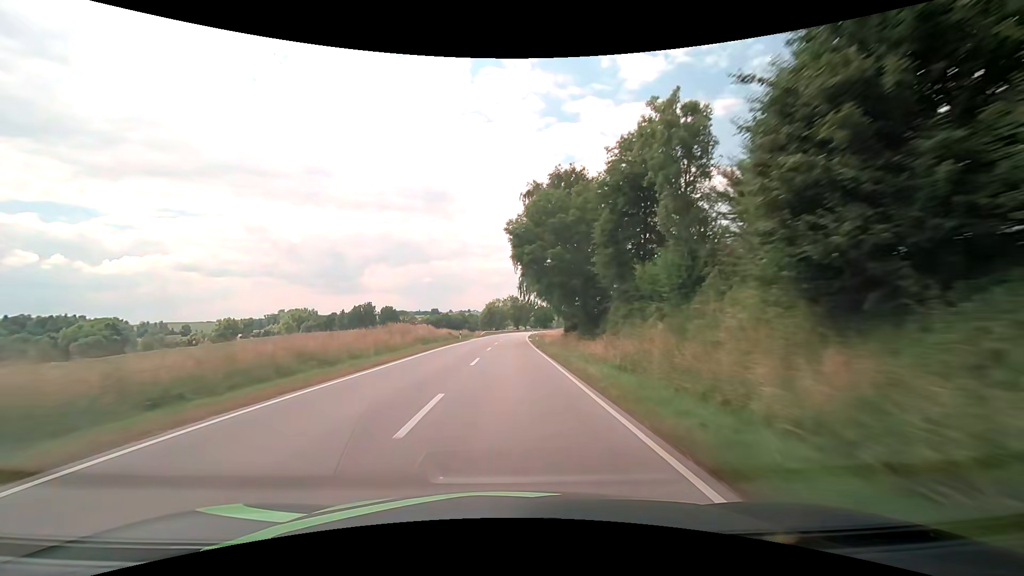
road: secondary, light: Day
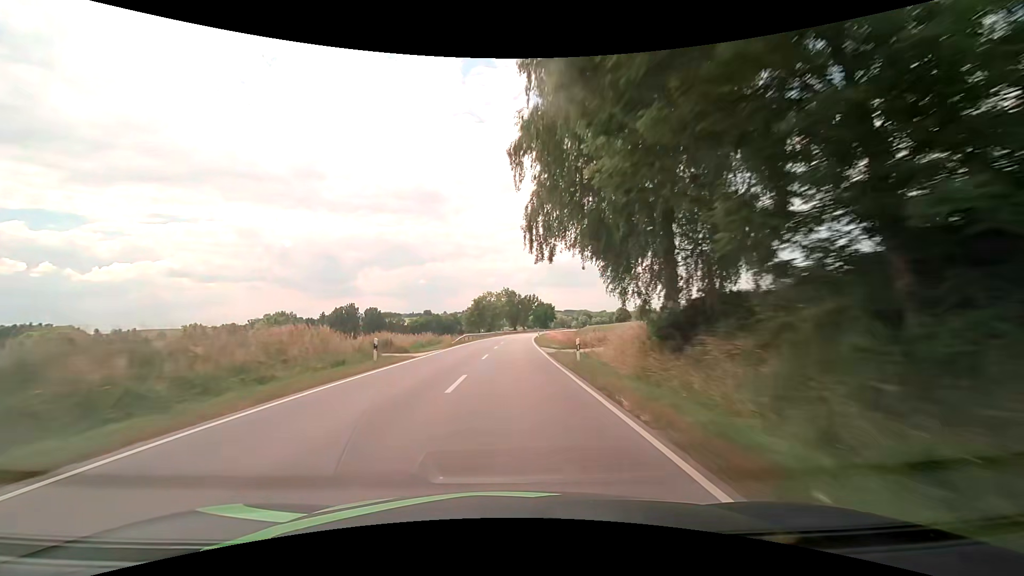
(+0.1, +31.6) m; 0°
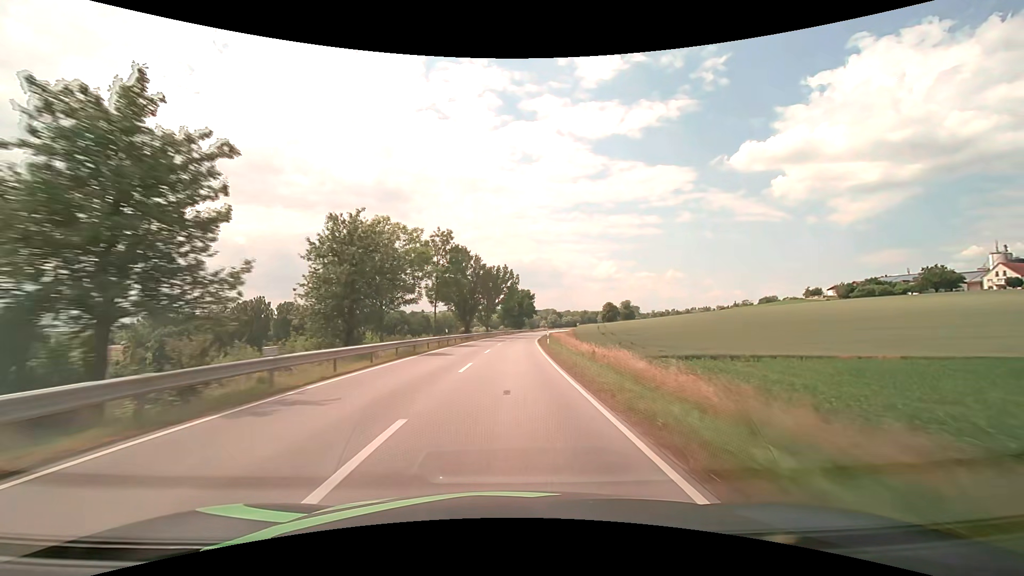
(+2.7, +79.0) m; +4°
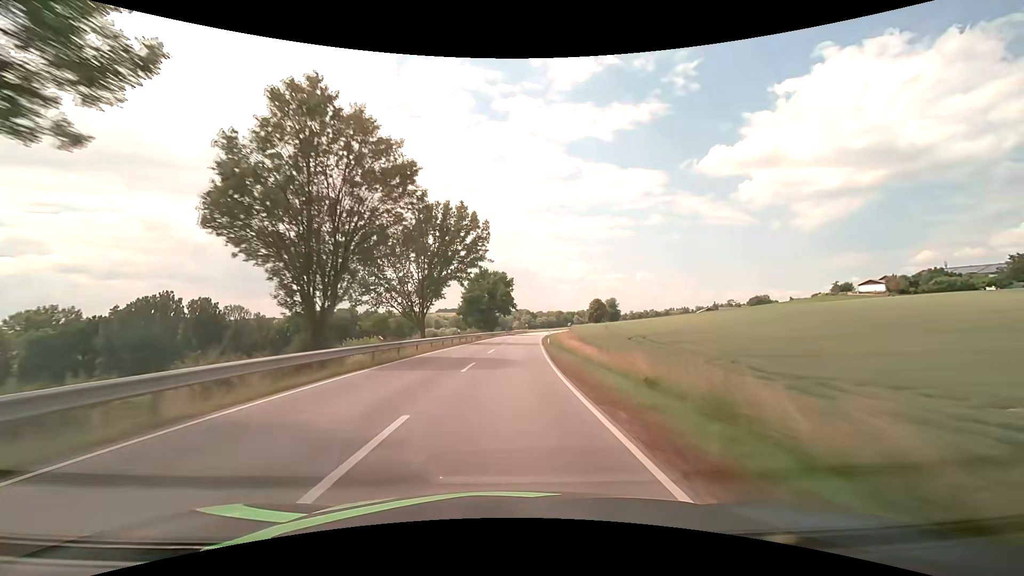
(+1.2, +47.4) m; +3°
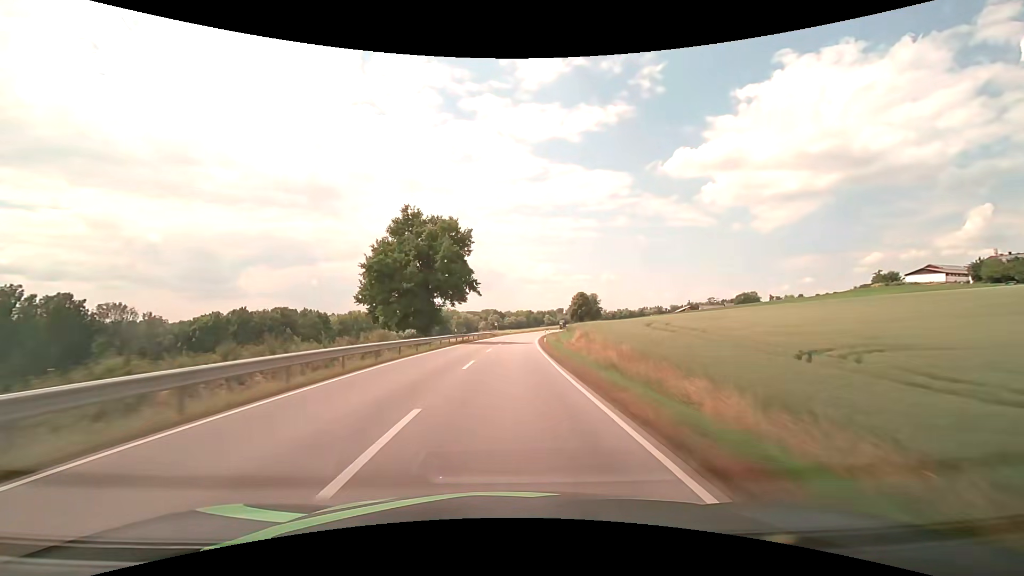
(+1.5, +47.4) m; +4°
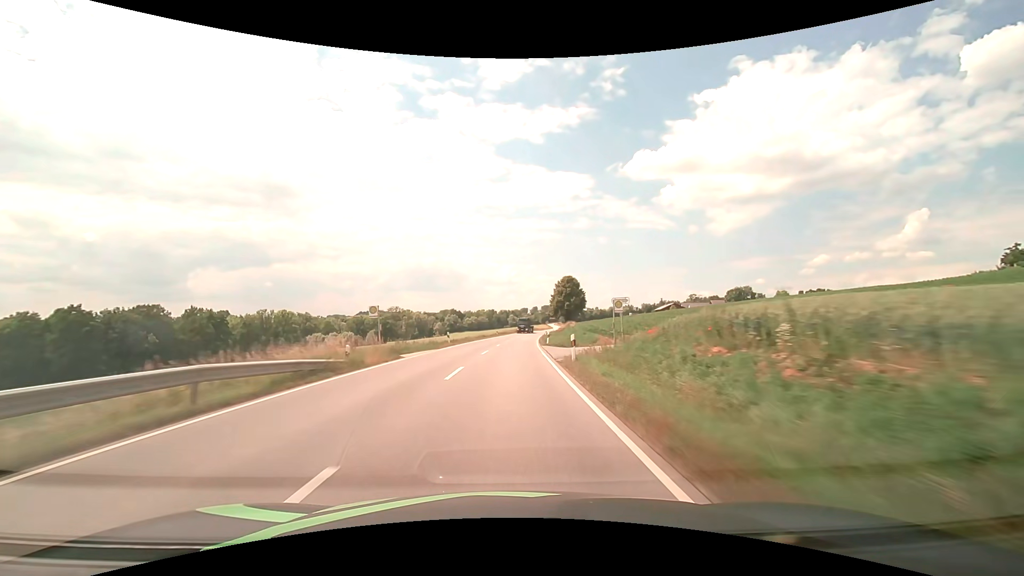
(+2.3, +63.2) m; +4°
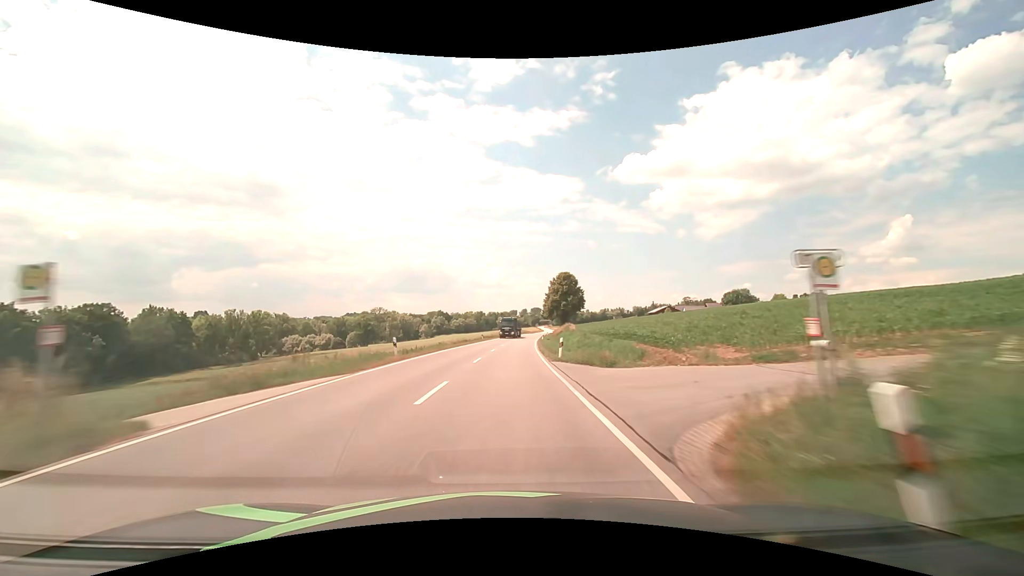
(+0.2, +15.8) m; +1°
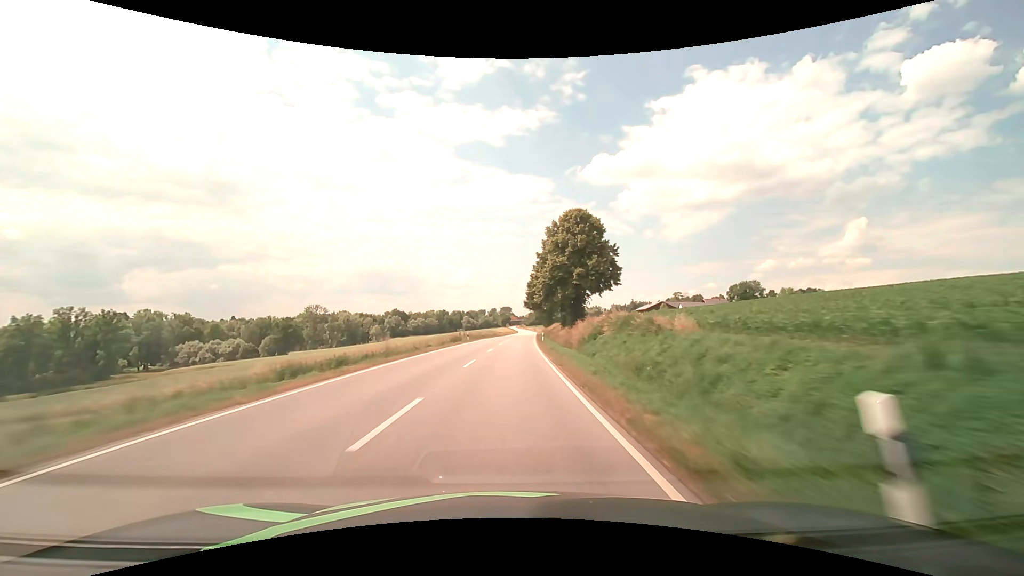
(+2.4, +63.1) m; +4°
(0, +10) (0, +20) (0, +30) (+1, +40) (+1, +50) (+2, +60) (+2, +70) (+3, +80) (+3, +90) (+4, +100) m
